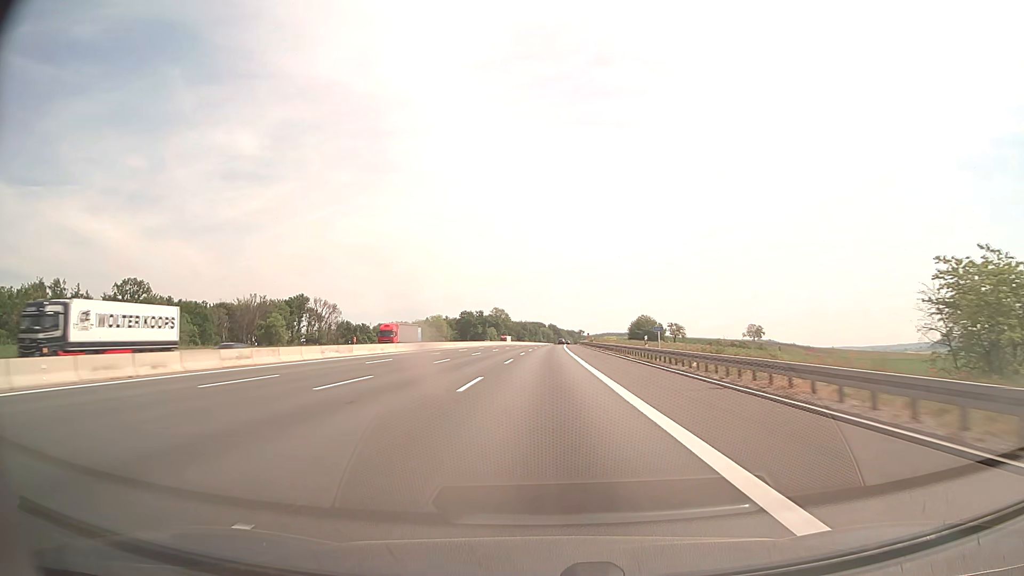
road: motorway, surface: asphalt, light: Day
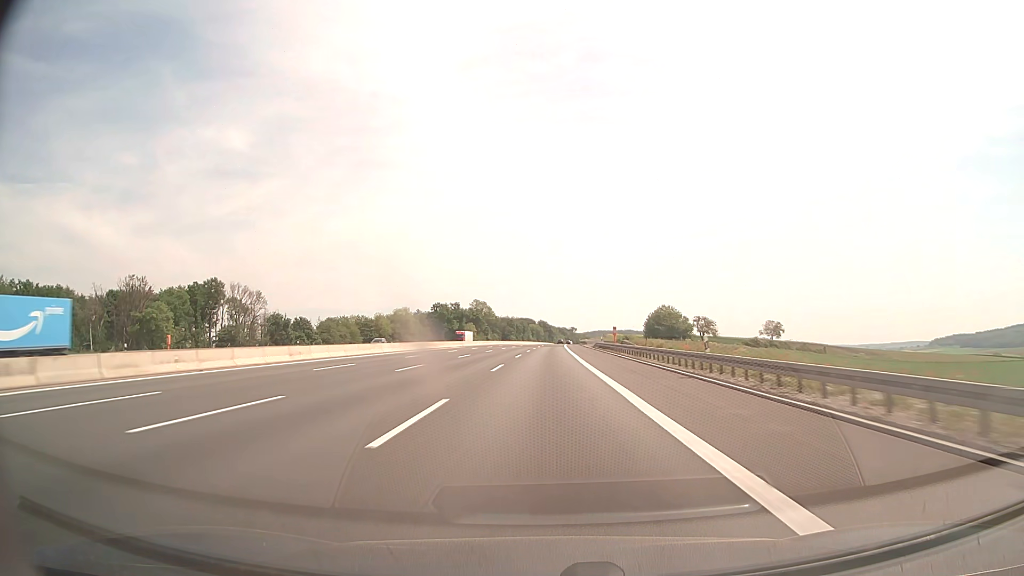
(+0.4, +61.9) m; +1°
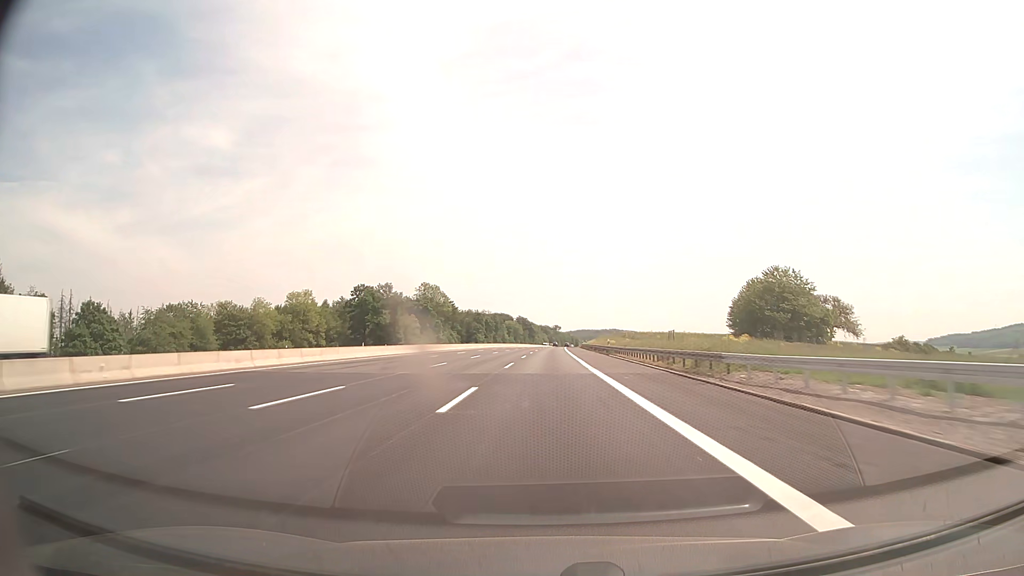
(+1.2, +103.4) m; +2°
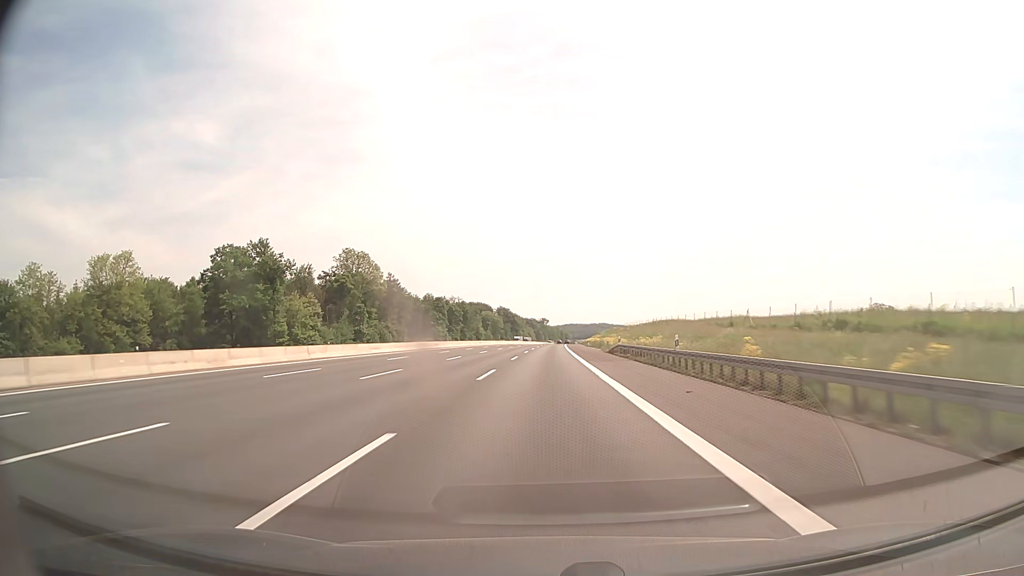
(+1.0, +82.7) m; +1°
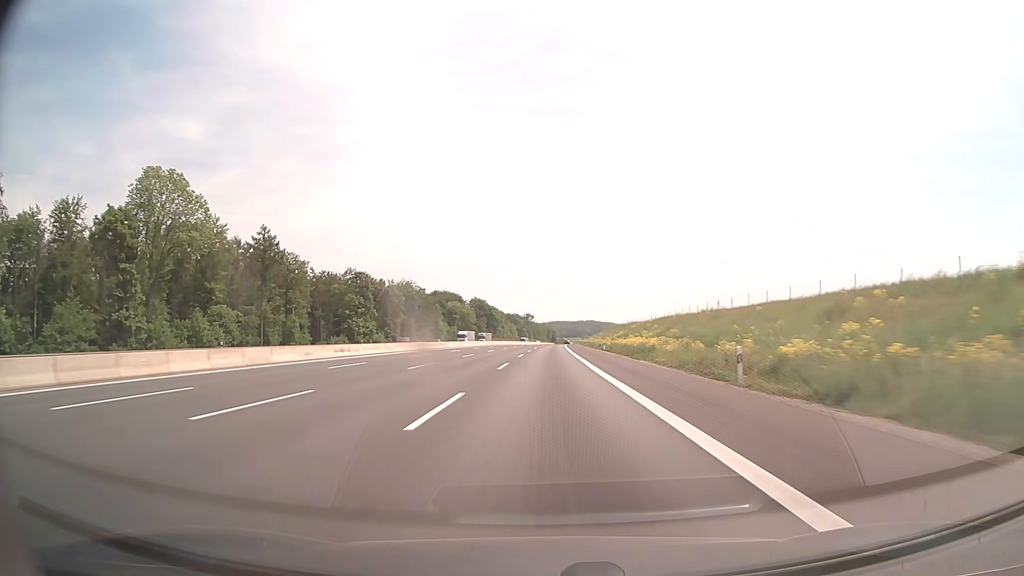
(+0.8, +82.7) m; +1°
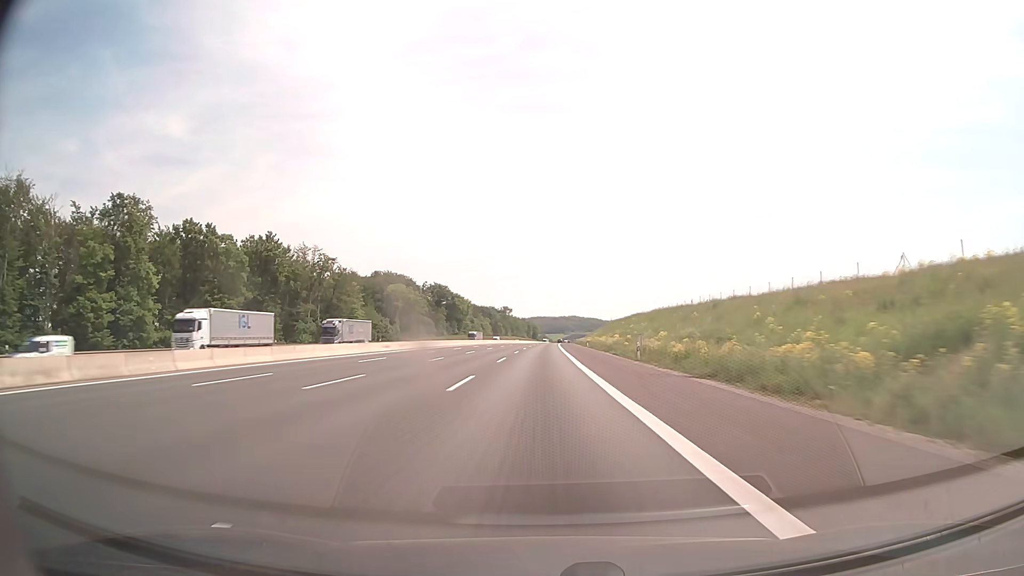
(+1.2, +82.7) m; +2°
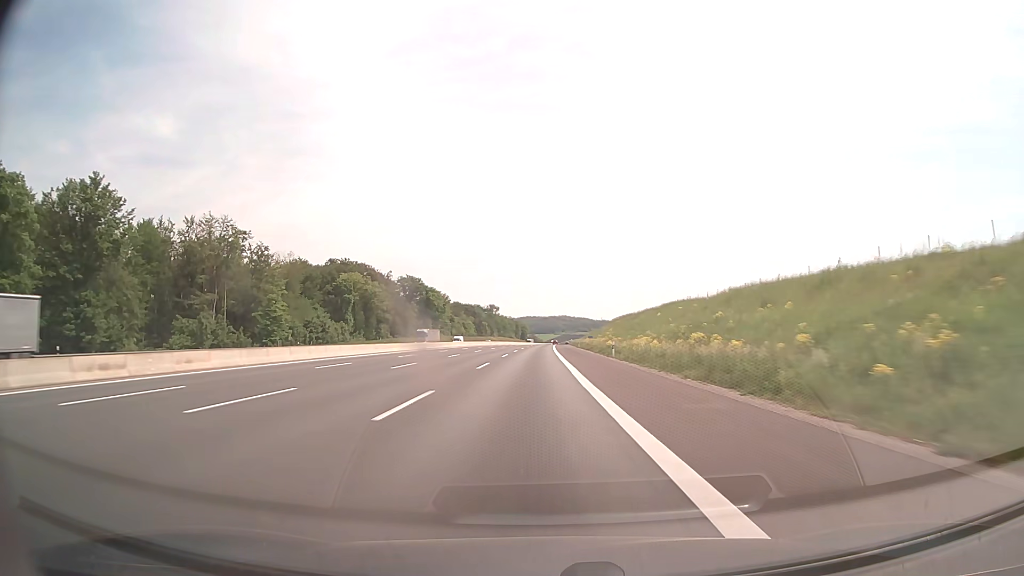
(+0.3, +41.4) m; +1°
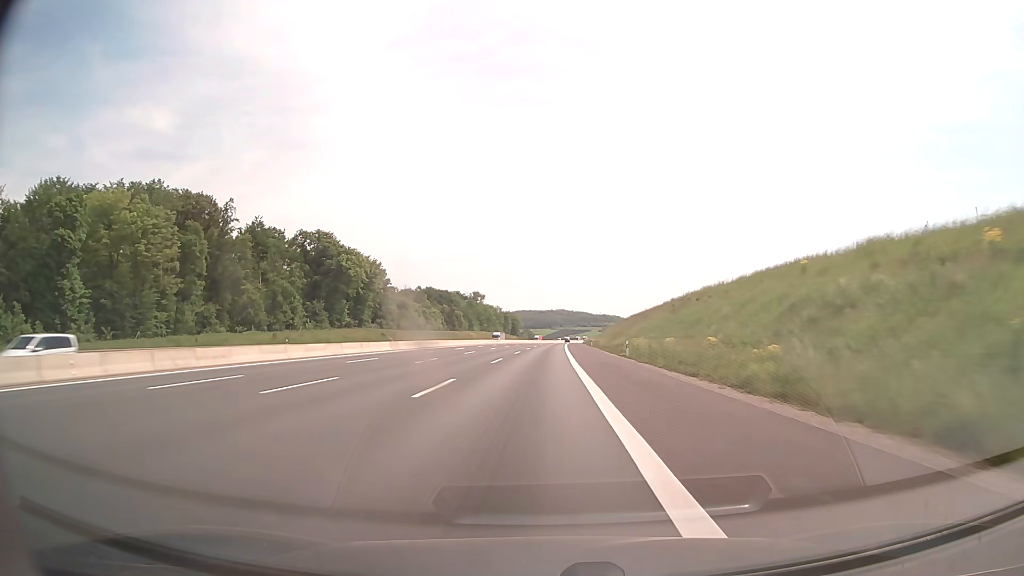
(+0.6, +103.4) m; 0°
(0, +10) (0, +20) (0, +30) (0, +40) (0, +50) (+1, +60) (+1, +70) (+1, +80) (+2, +90) (+2, +100) m
